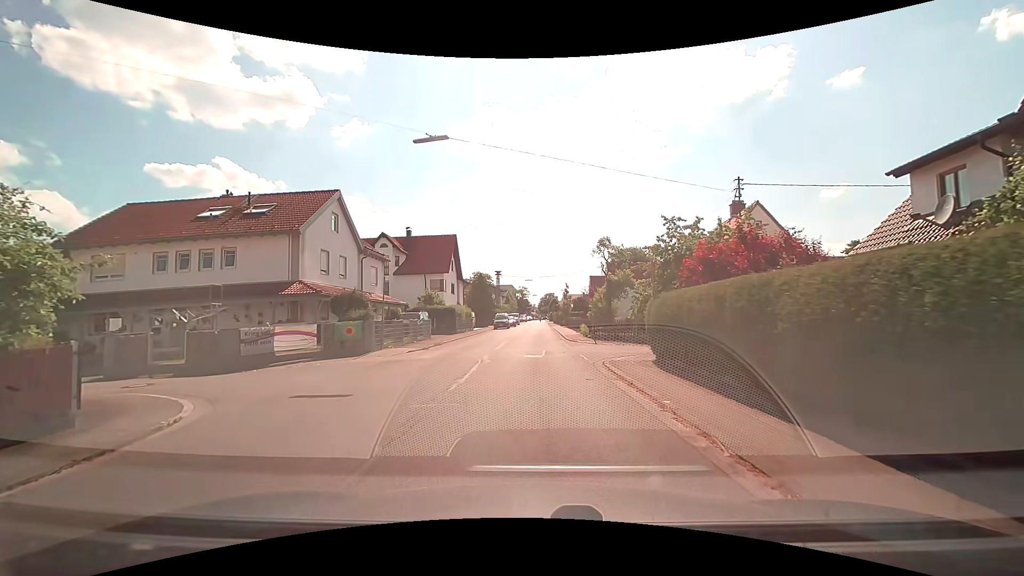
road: unclassified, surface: asphalt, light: Day
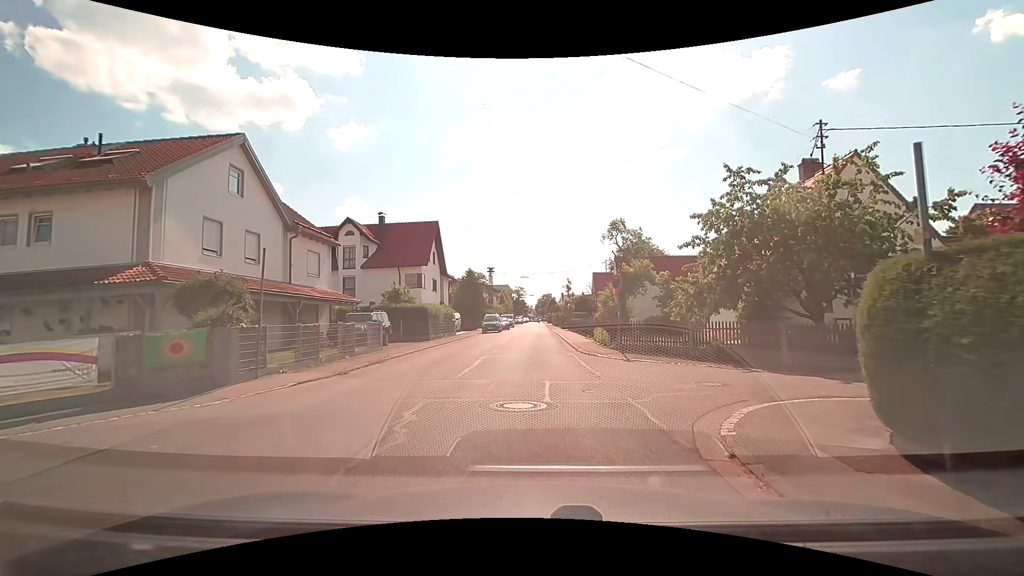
(0.0, +9.6) m; -1°
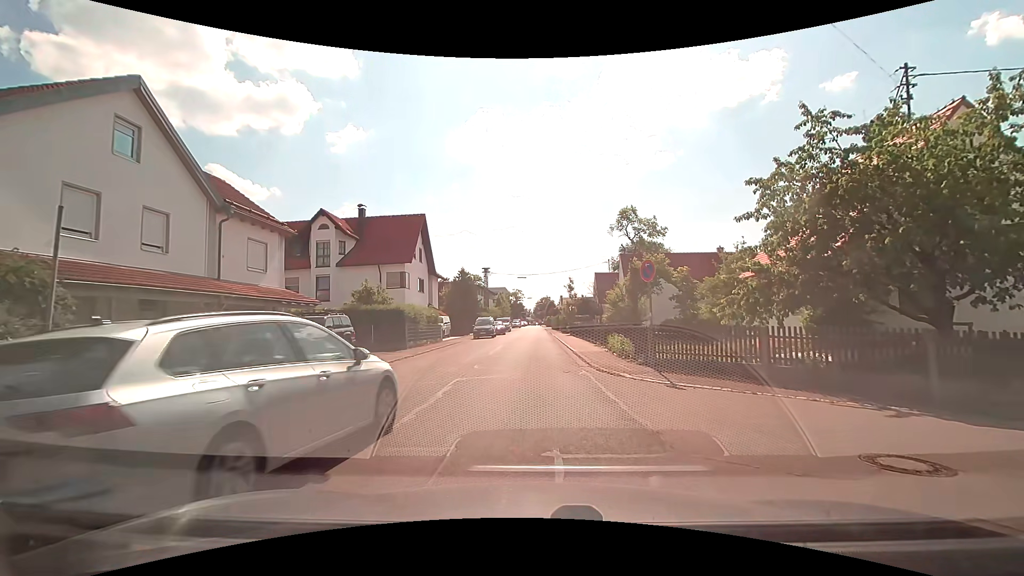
(+0.1, +5.4) m; -1°
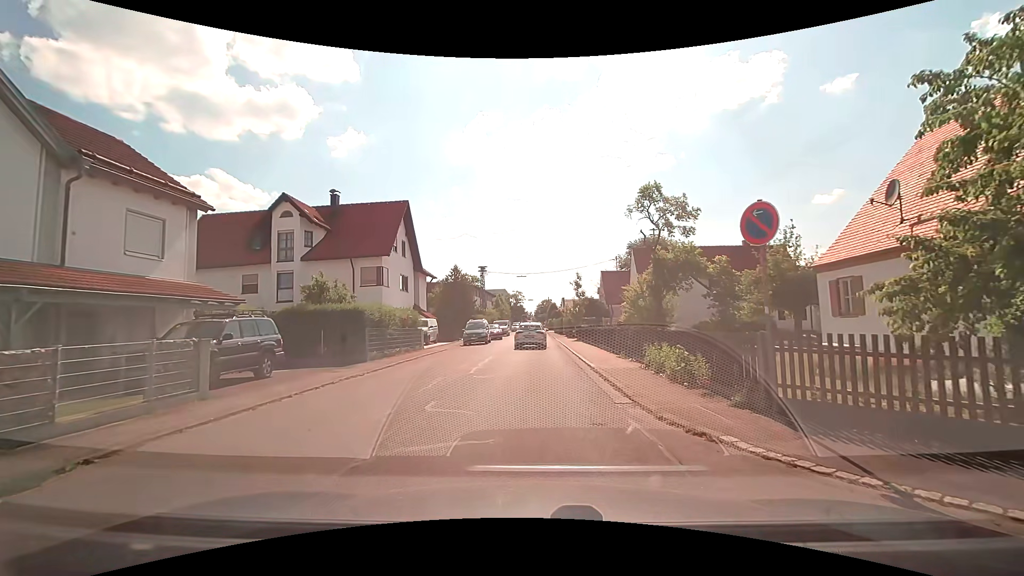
(+0.2, +6.7) m; +2°
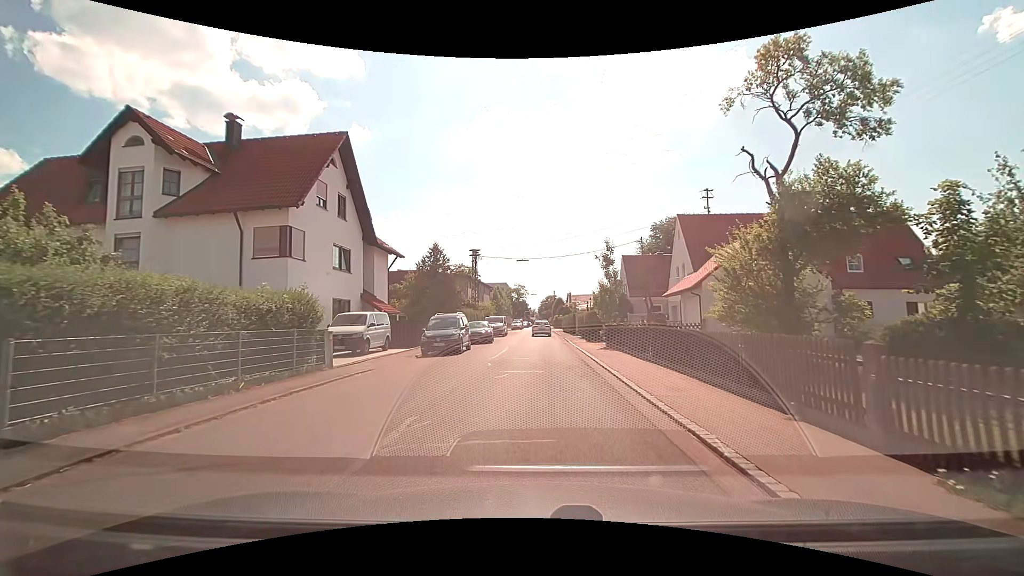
(-0.3, +14.5) m; 0°
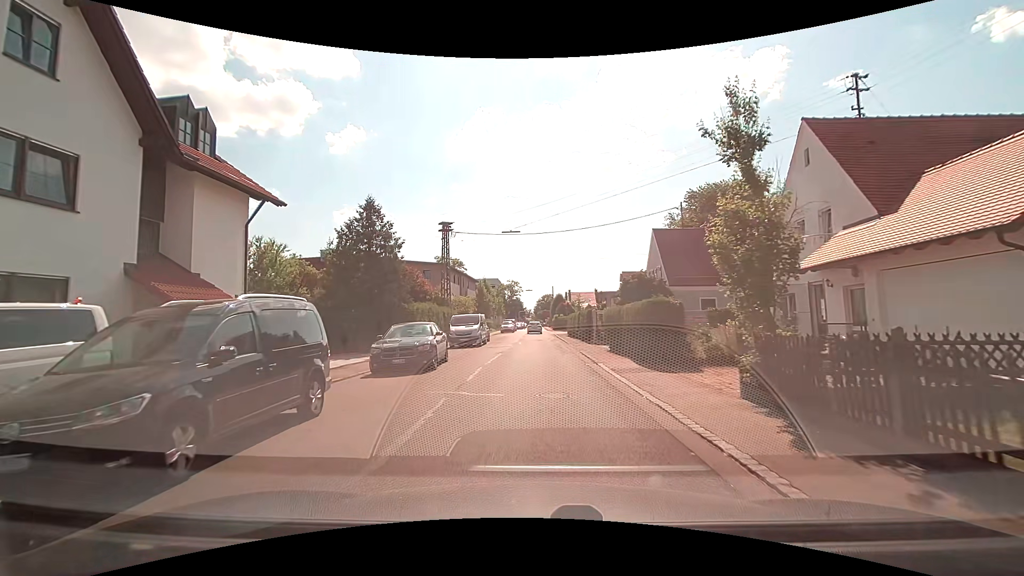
(-0.1, +17.3) m; 0°
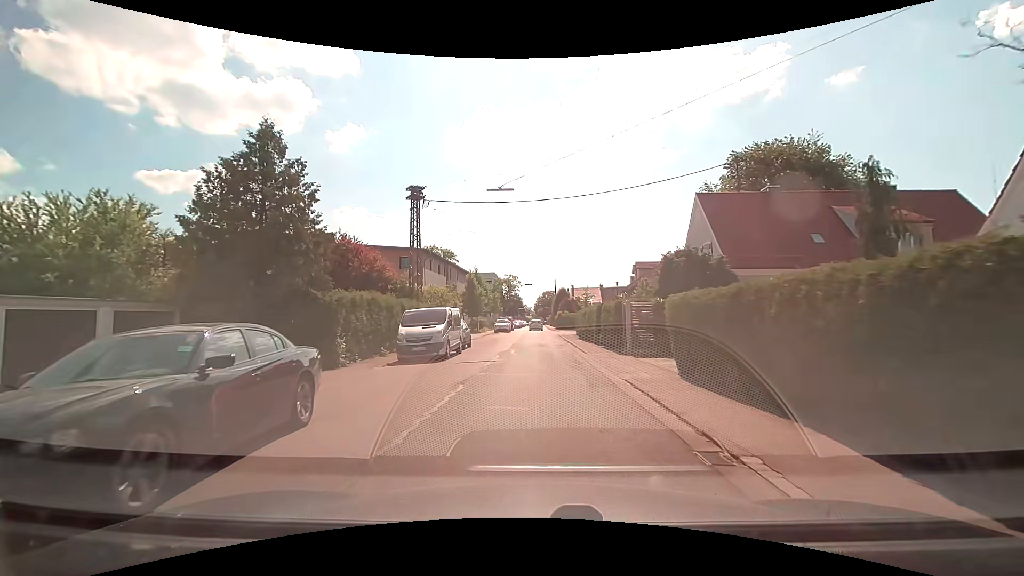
(0.0, +11.1) m; -1°
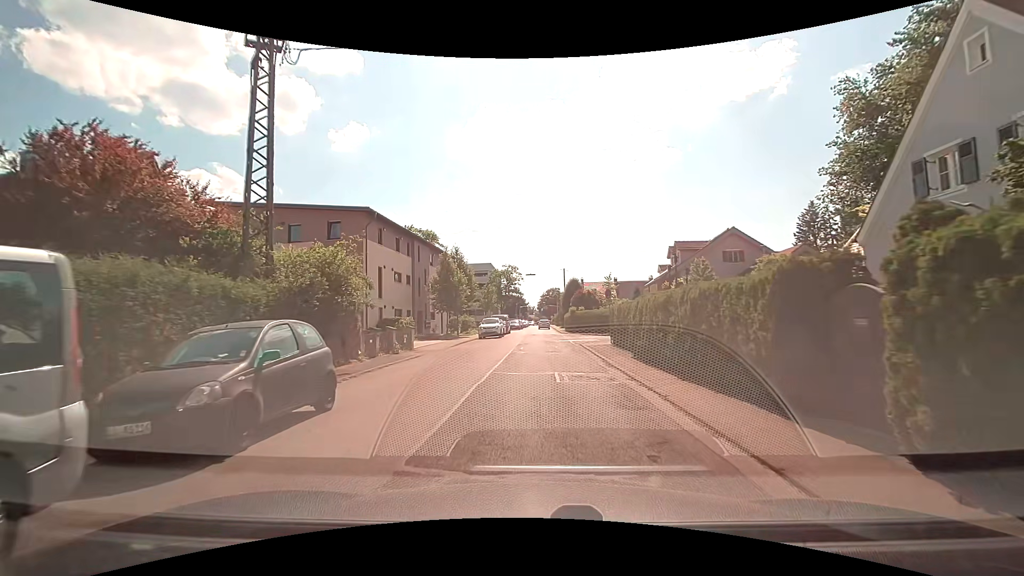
(+0.1, +18.7) m; 0°
